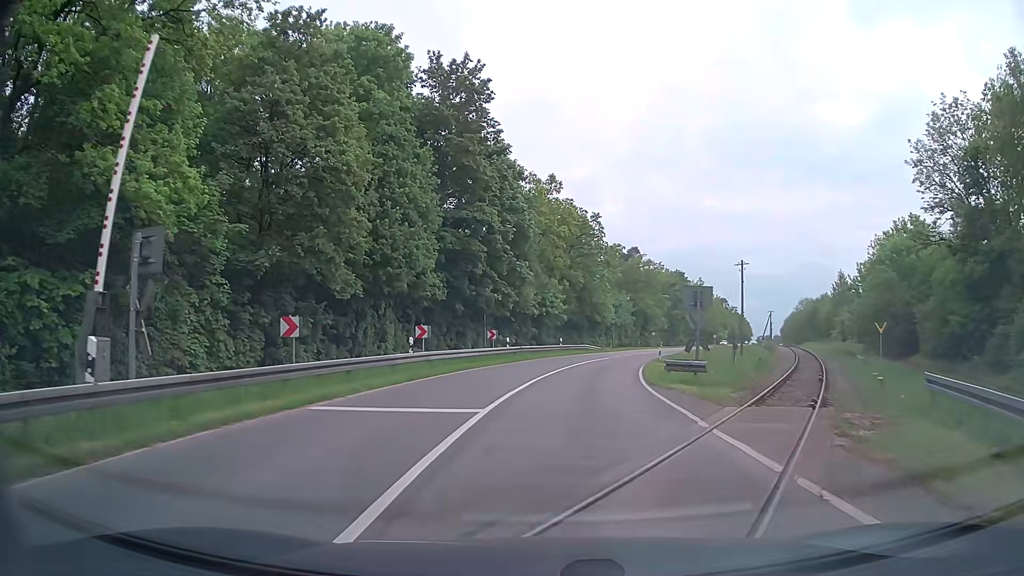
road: secondary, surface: asphalt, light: Day
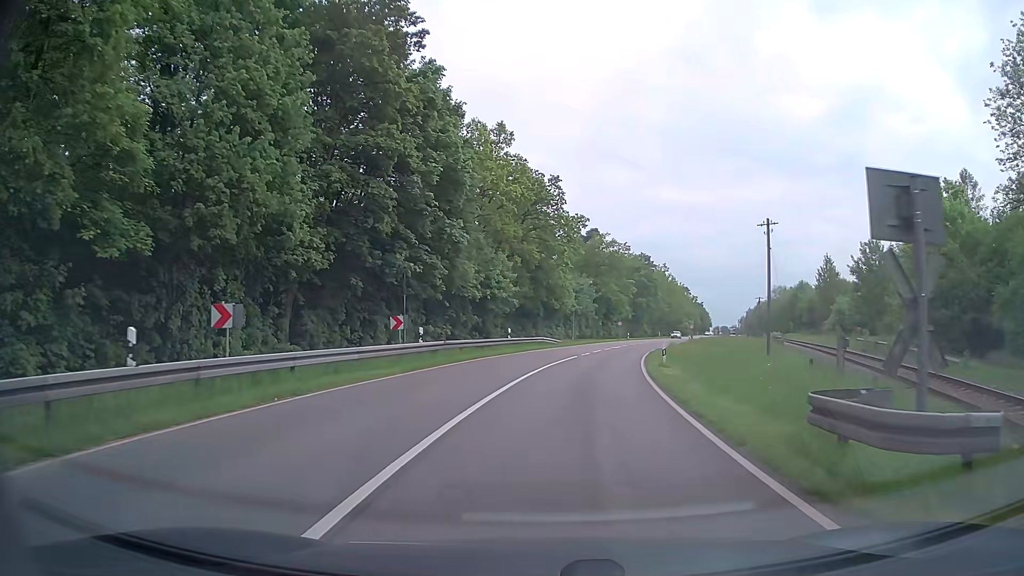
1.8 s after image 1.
(+0.8, +15.1) m; +5°
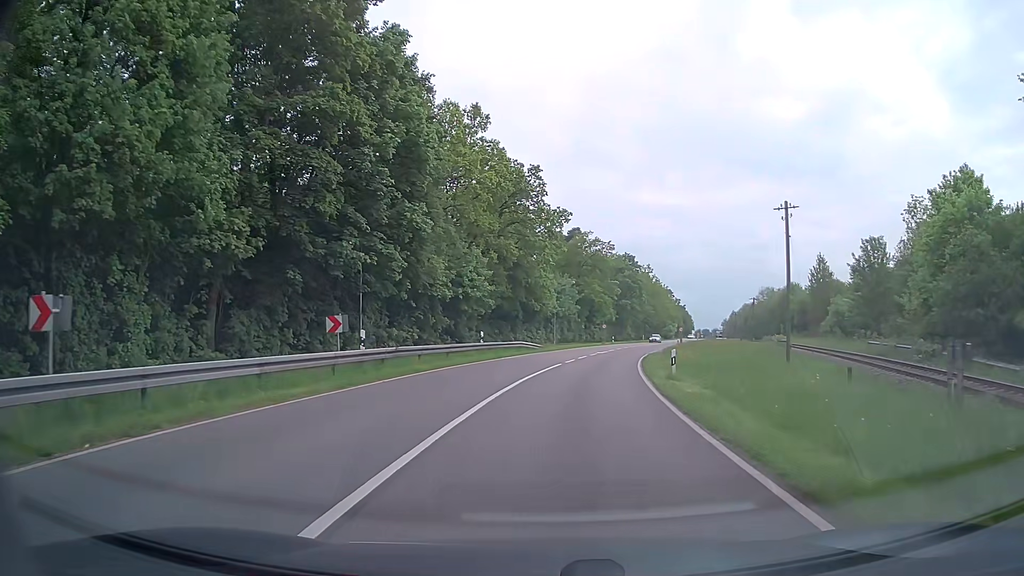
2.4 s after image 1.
(0.0, +5.5) m; +1°
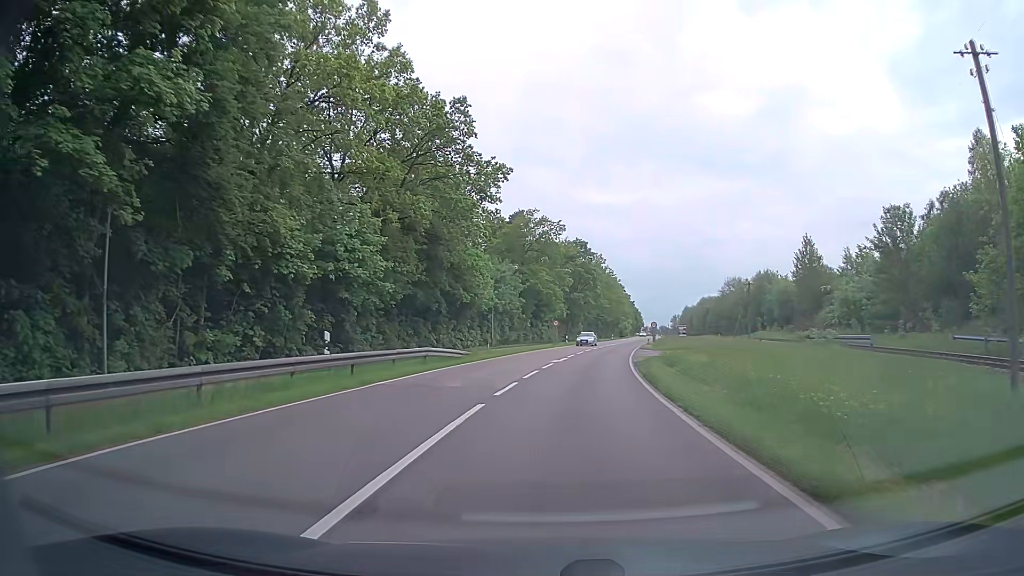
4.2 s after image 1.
(+0.9, +18.0) m; +5°
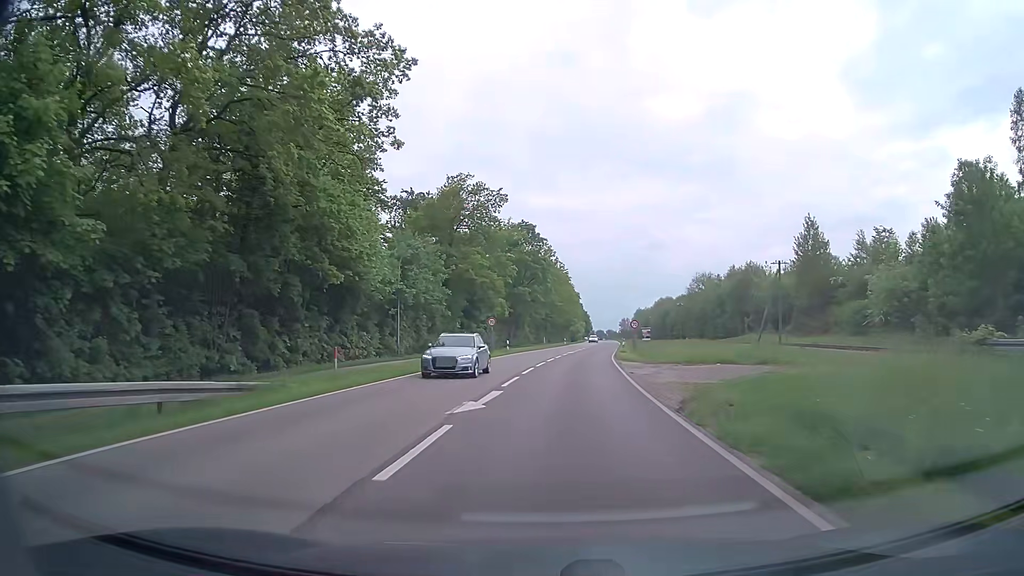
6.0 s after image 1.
(+0.9, +20.9) m; +5°
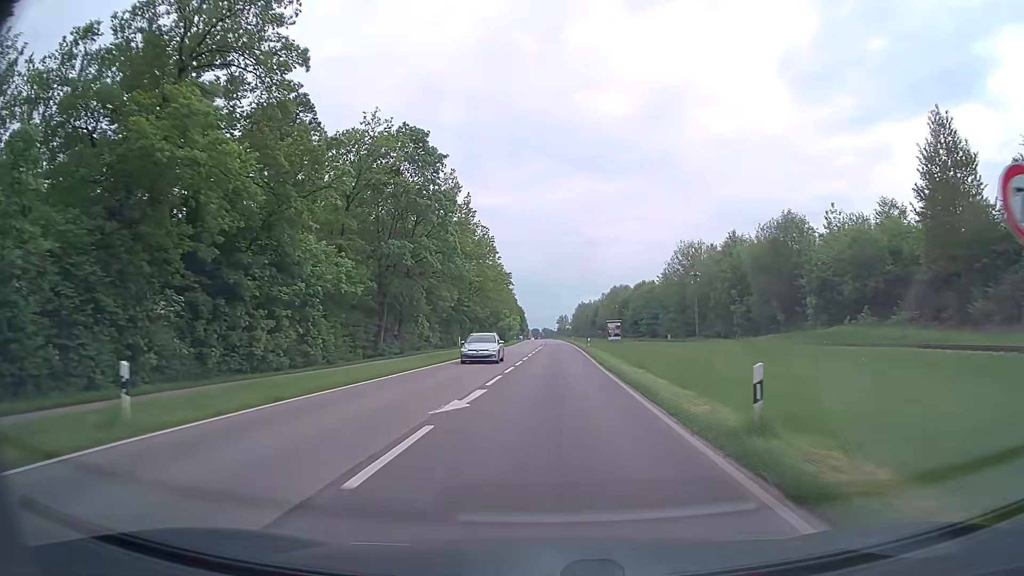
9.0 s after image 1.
(+2.3, +42.5) m; +5°
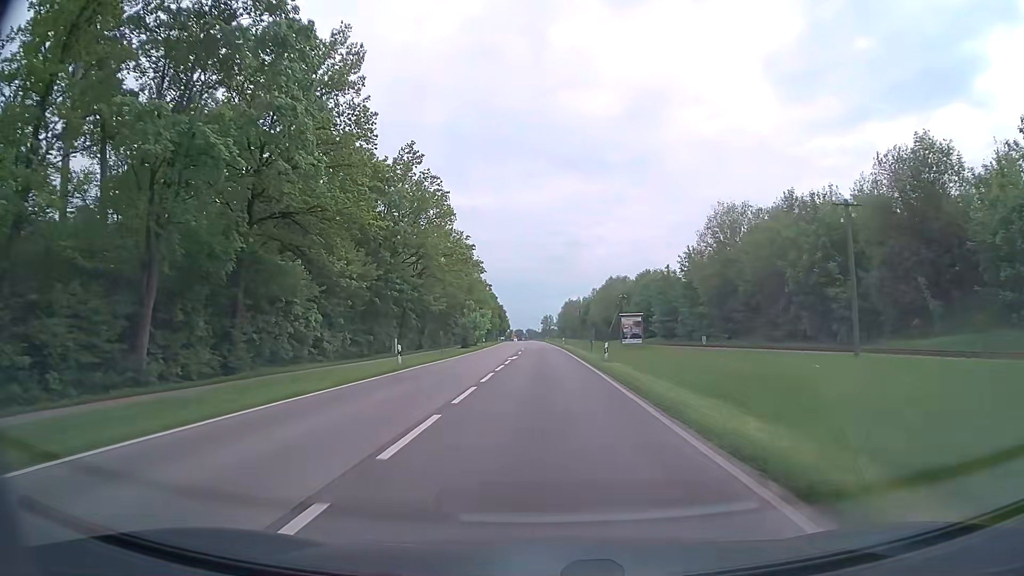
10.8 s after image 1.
(+0.6, +28.8) m; +2°
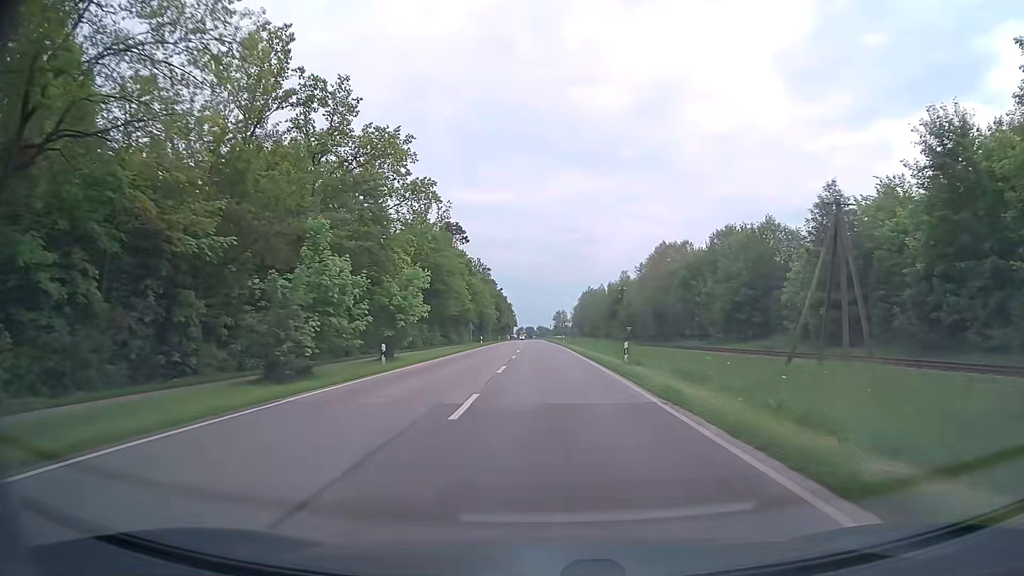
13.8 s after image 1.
(-0.3, +51.4) m; 0°
(0, +10) (0, +20) (0, +30) (-1, +40) (-1, +50) (-1, +60) (-1, +70) (-2, +80) (-2, +90) (-2, +100) m
